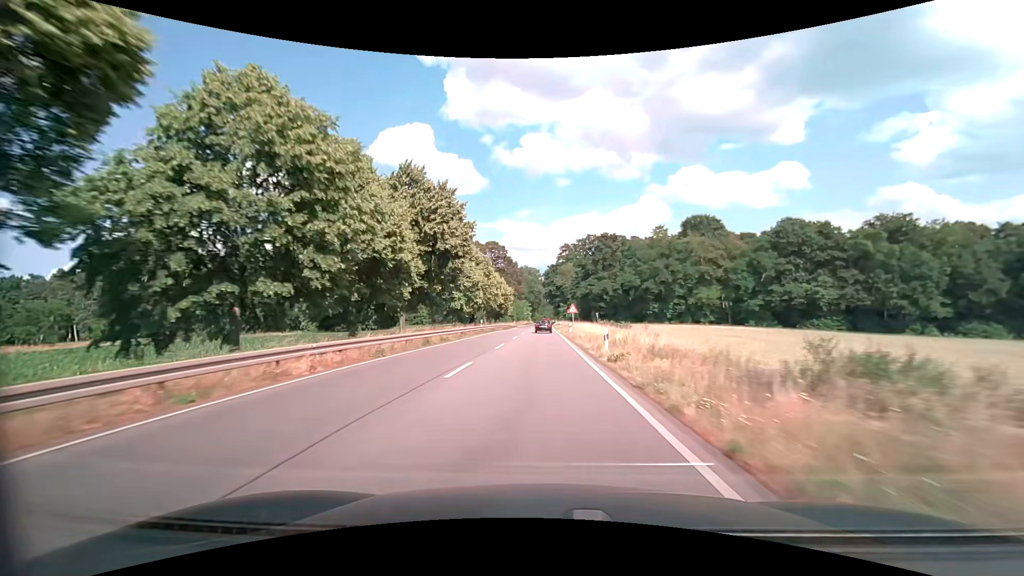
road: primary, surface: asphalt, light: Day
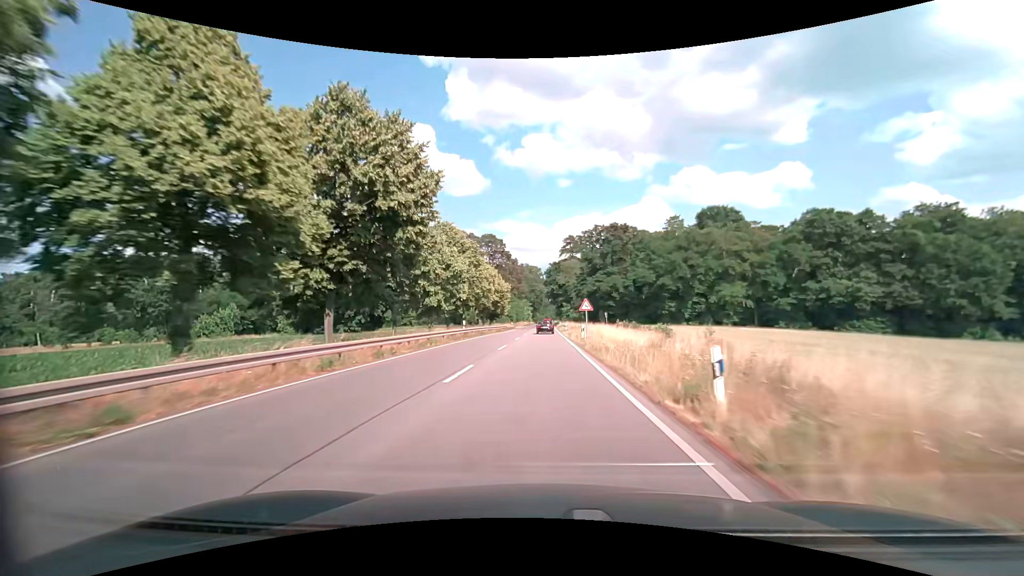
(0.0, +12.5) m; 0°
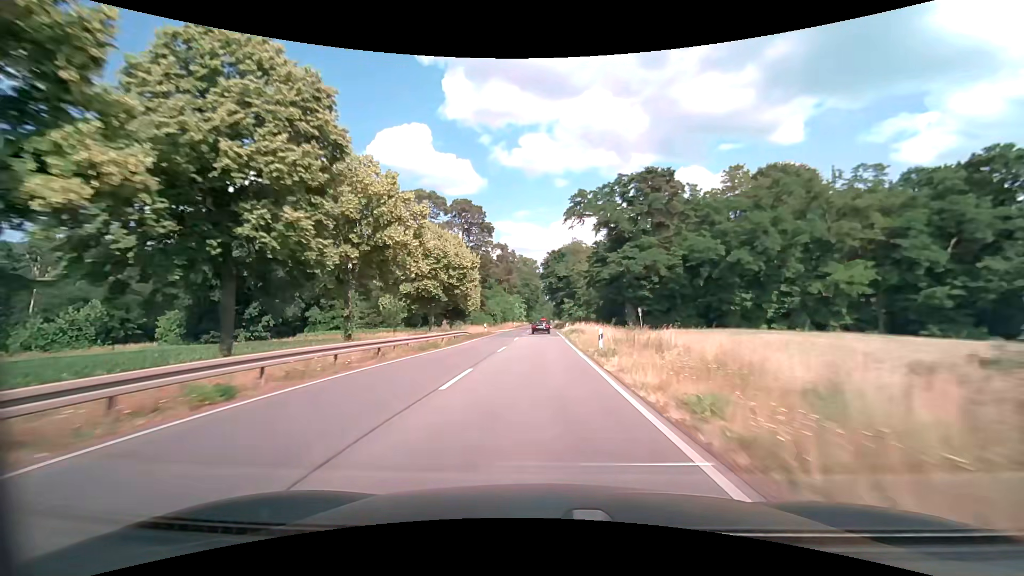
(0.0, +37.0) m; 0°
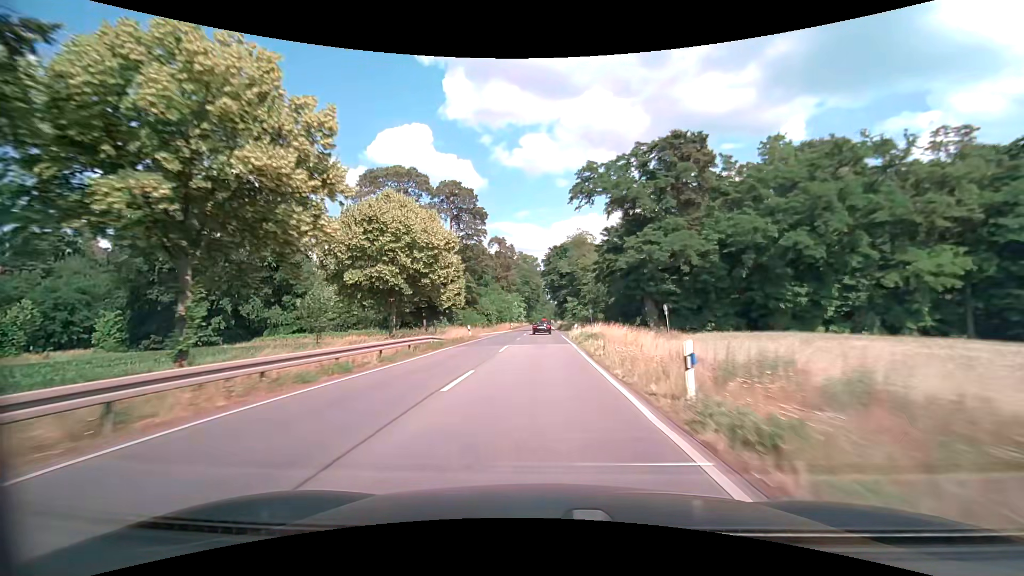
(0.0, +12.2) m; 0°
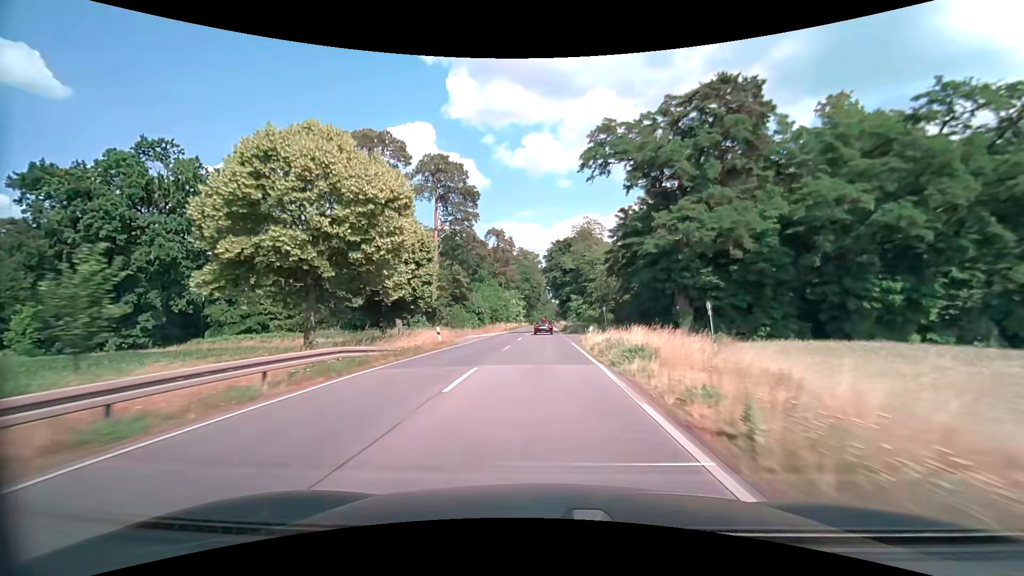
(0.0, +12.2) m; 0°
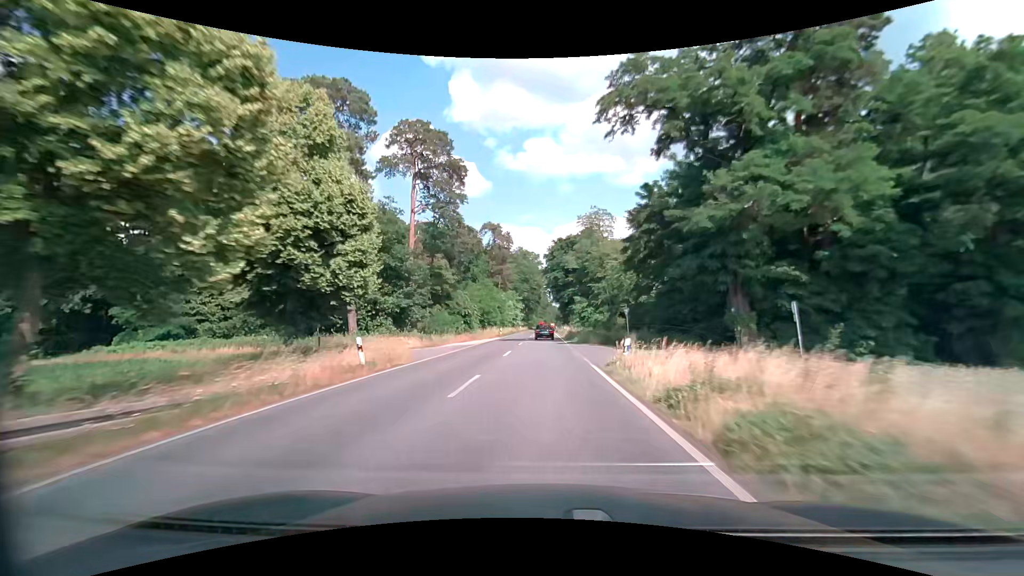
(0.0, +12.1) m; 0°
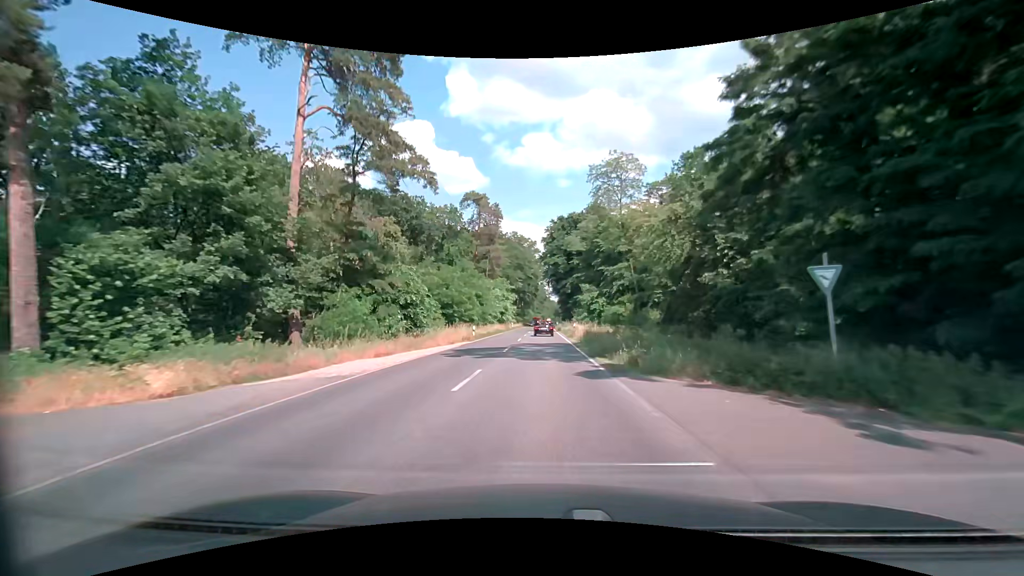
(+0.1, +24.1) m; 0°
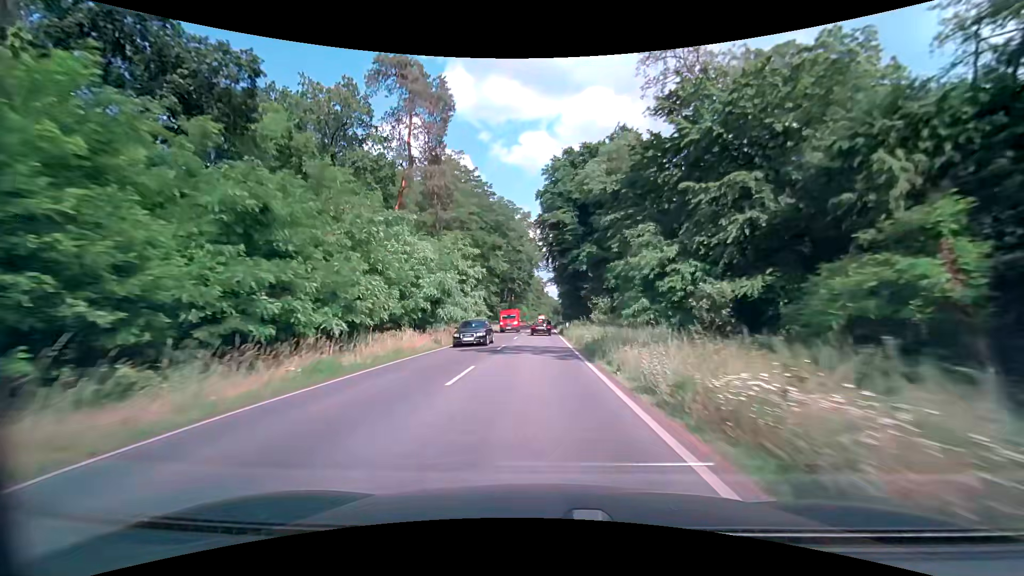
(+0.3, +47.7) m; 0°
(0, +10) (0, +20) (0, +30) (0, +40) (0, +50) (0, +60) (0, +70) (0, +80) (0, +90) (+1, +100) m
